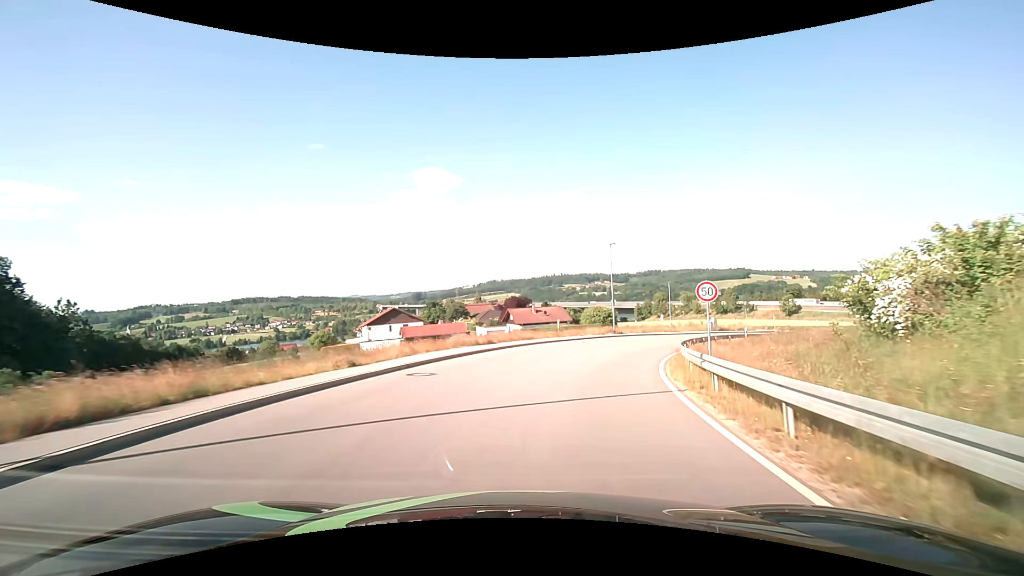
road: unclassified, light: Day
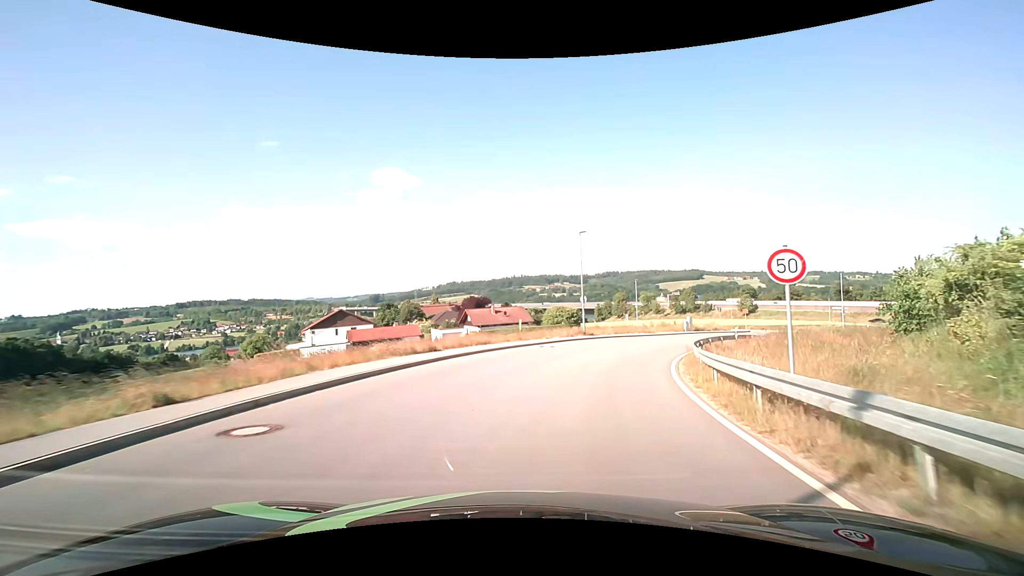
(+0.2, +6.5) m; +5°
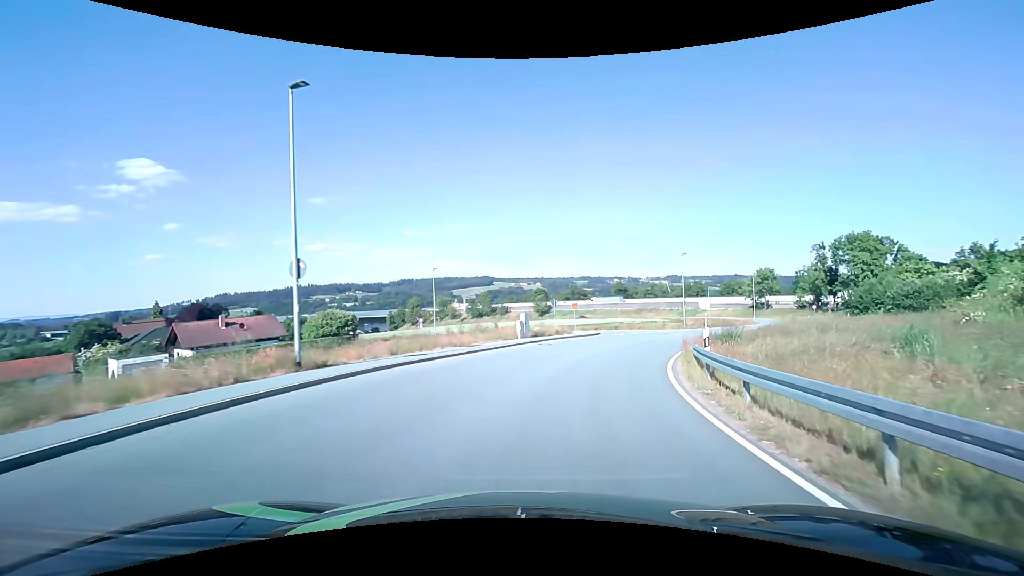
(+4.6, +24.2) m; +23°
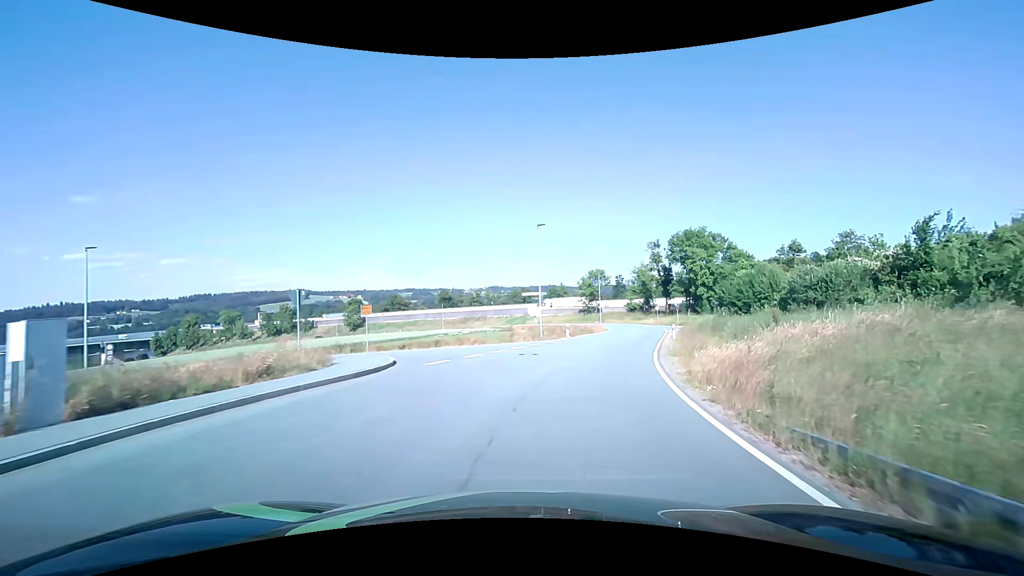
(+4.0, +21.8) m; +20°
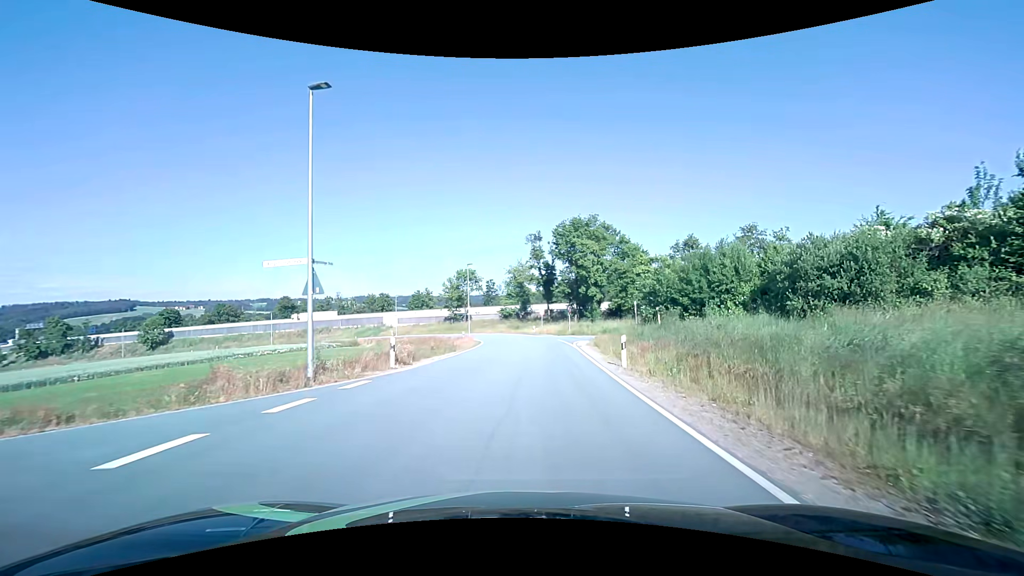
(+3.1, +21.1) m; +15°
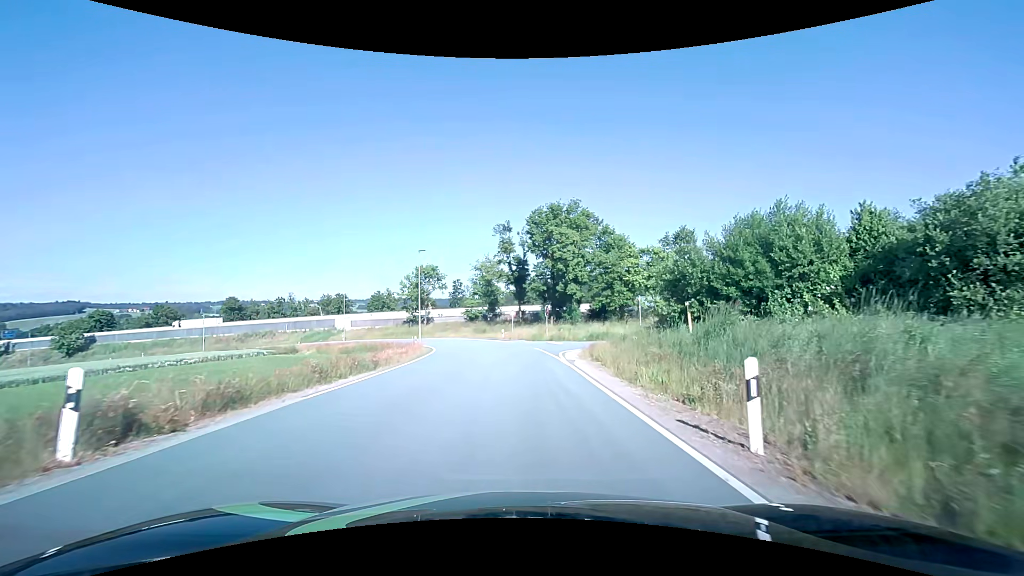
(+0.4, +11.1) m; +4°
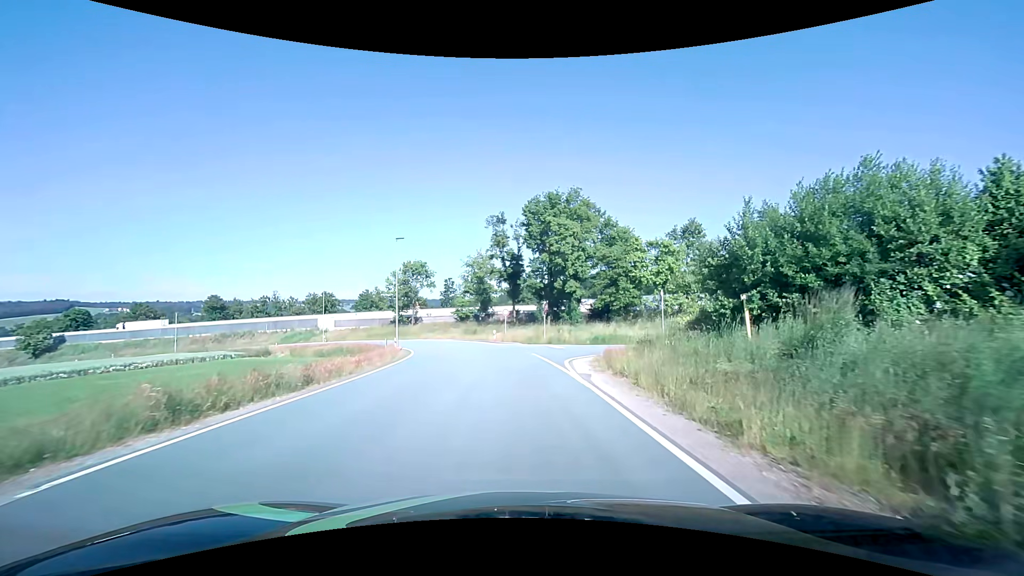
(0.0, +5.9) m; 0°
(0, +10) (0, +20) (-1, +30) (-3, +40) (-6, +49) (-10, +59) (-14, +67) (-21, +75) (-28, +82) (-36, +88) m
